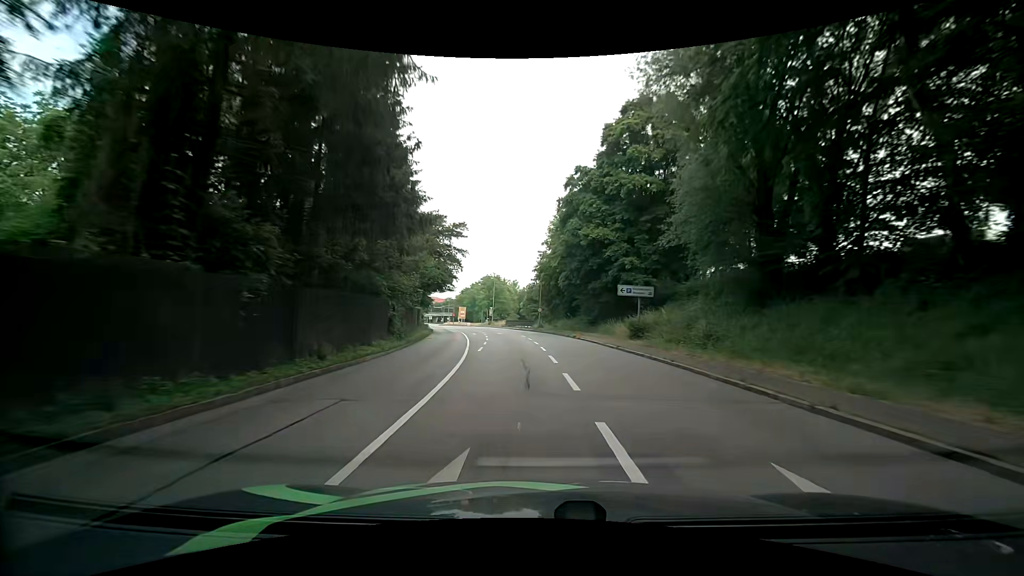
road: primary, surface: asphalt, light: Day
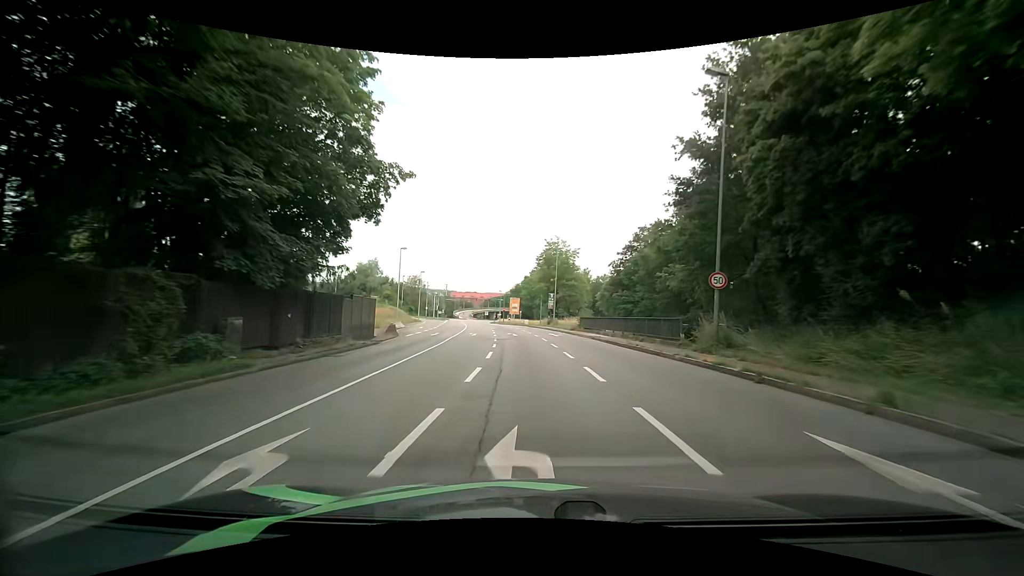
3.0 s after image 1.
(-3.5, +46.8) m; -9°
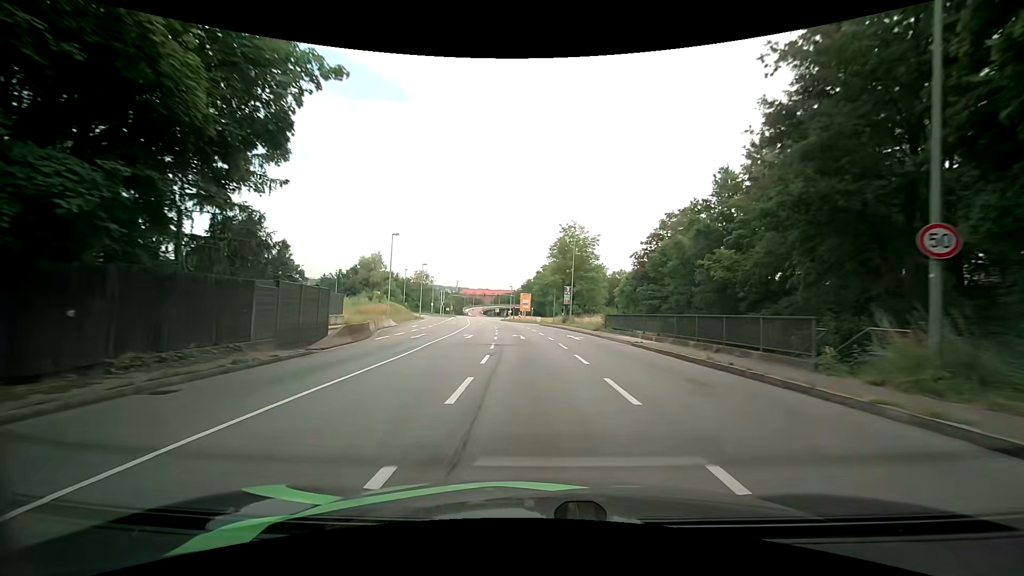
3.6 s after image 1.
(0.0, +8.9) m; -1°
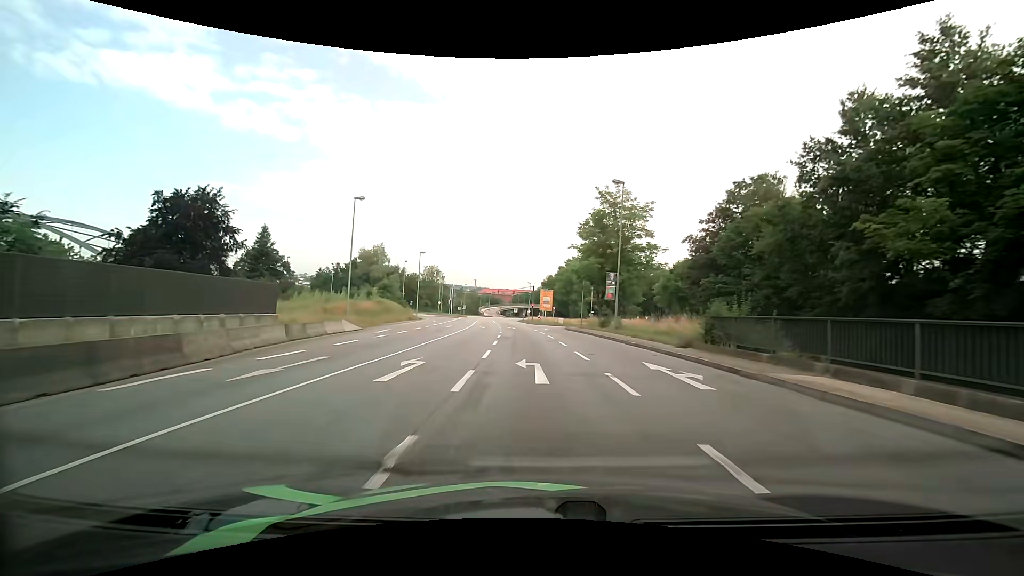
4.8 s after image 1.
(-0.4, +17.3) m; -2°
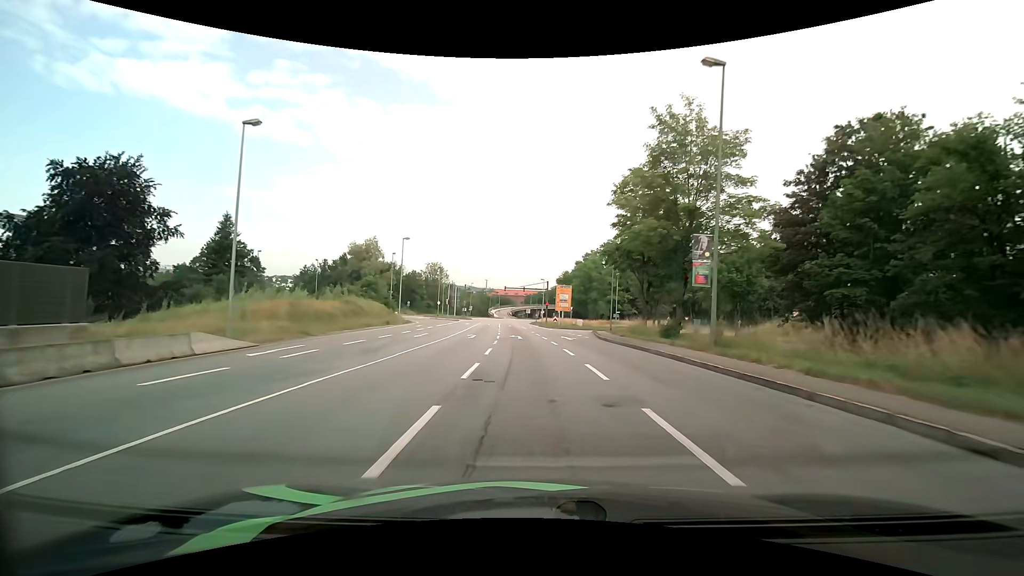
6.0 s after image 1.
(-0.3, +16.0) m; -2°
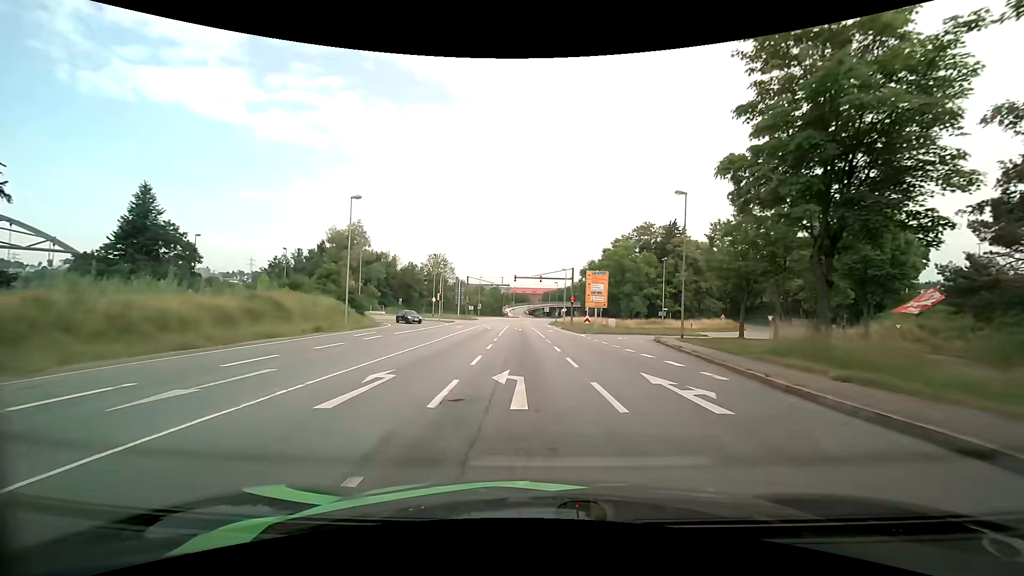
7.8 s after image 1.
(-0.3, +20.8) m; -2°
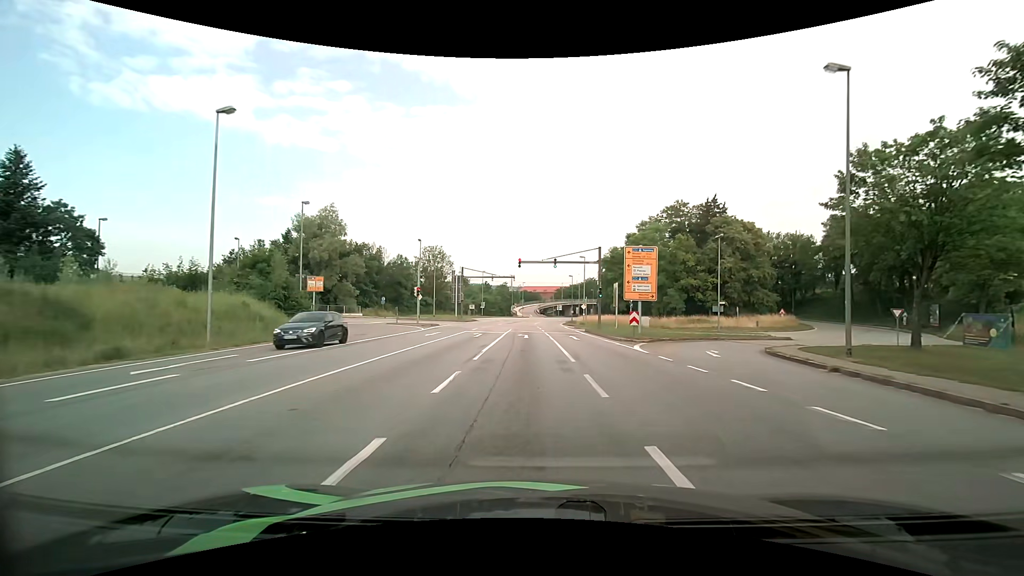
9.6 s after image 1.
(-0.2, +16.6) m; -1°
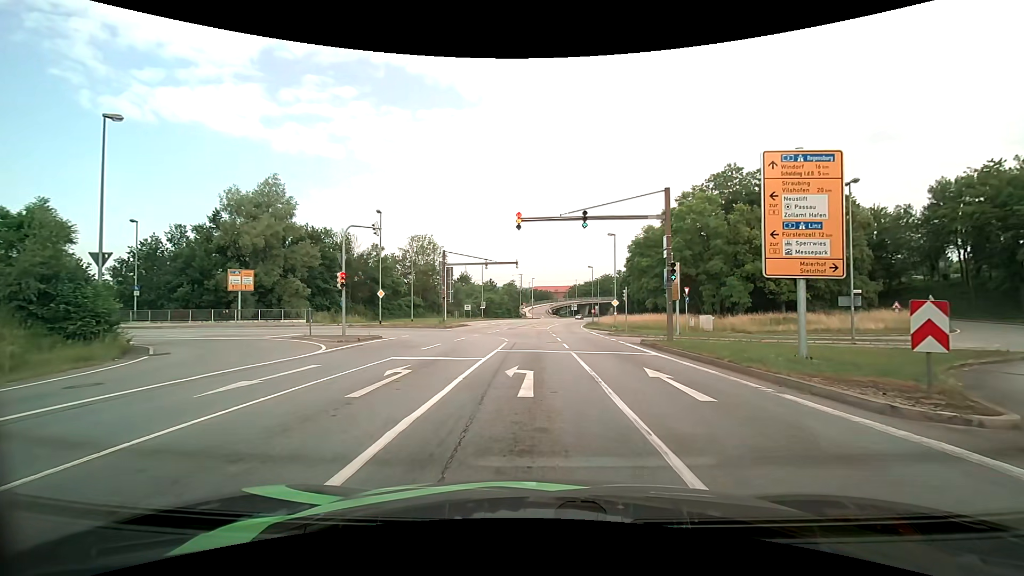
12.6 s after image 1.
(-0.2, +19.5) m; -2°
(0, +10) (0, +20) (-1, +30) (-7, +37) (-17, +40) (-26, +41) (-36, +43) (-46, +44) (-56, +46) (-66, +48) m
